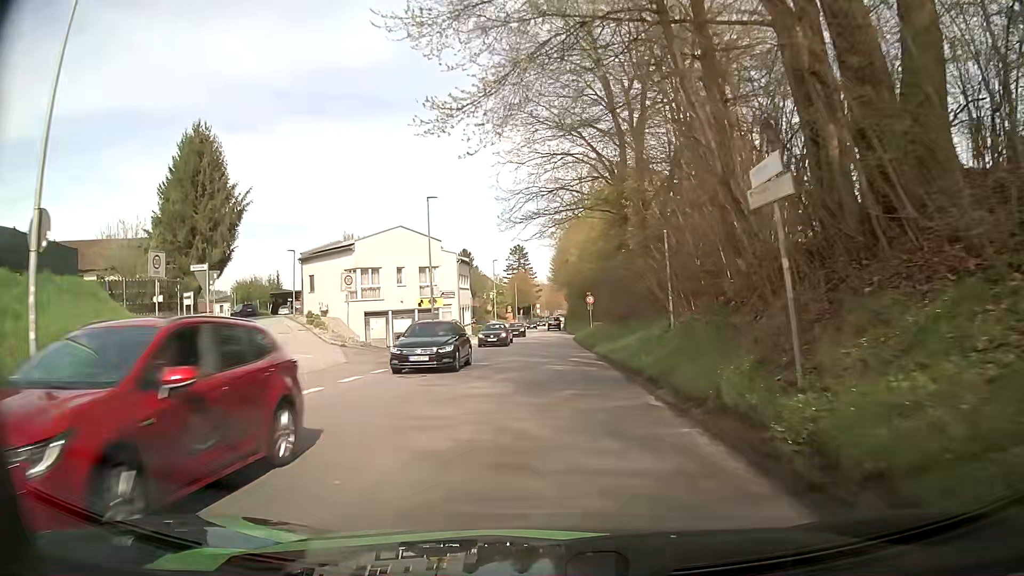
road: tertiary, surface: asphalt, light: Day
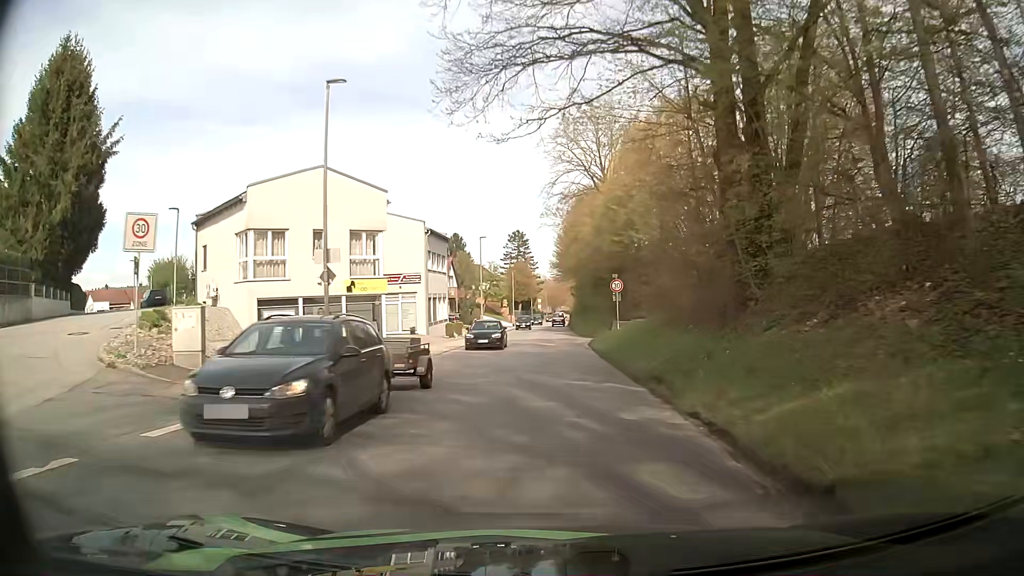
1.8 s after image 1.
(-0.3, +18.0) m; -1°
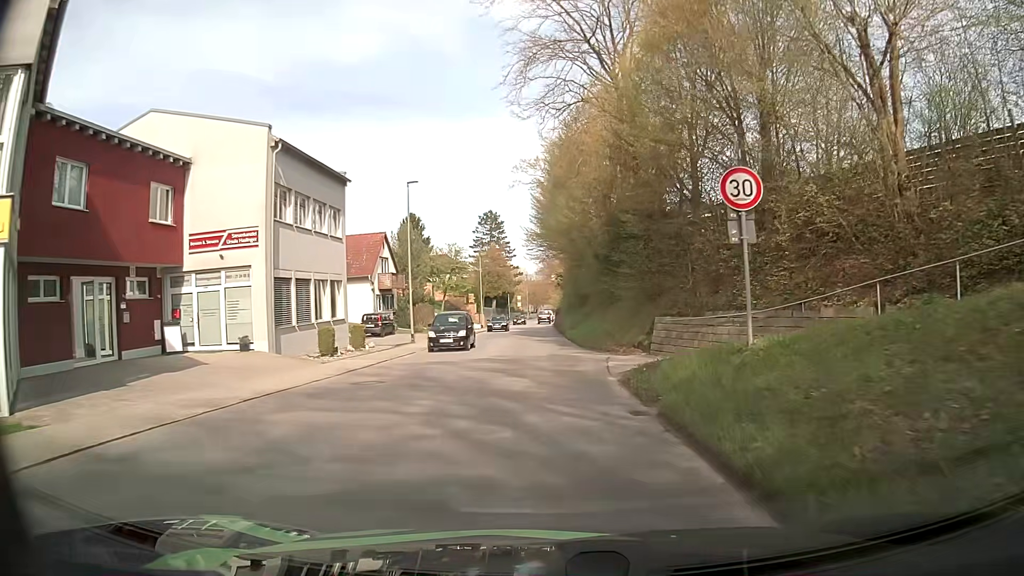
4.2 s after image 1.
(+0.5, +23.6) m; +2°
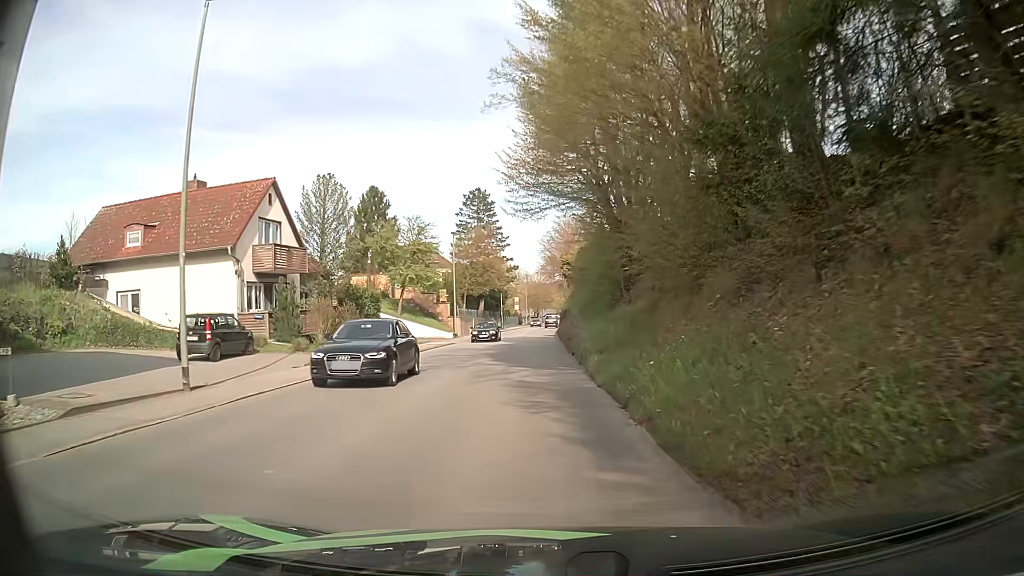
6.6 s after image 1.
(-0.1, +22.4) m; -1°
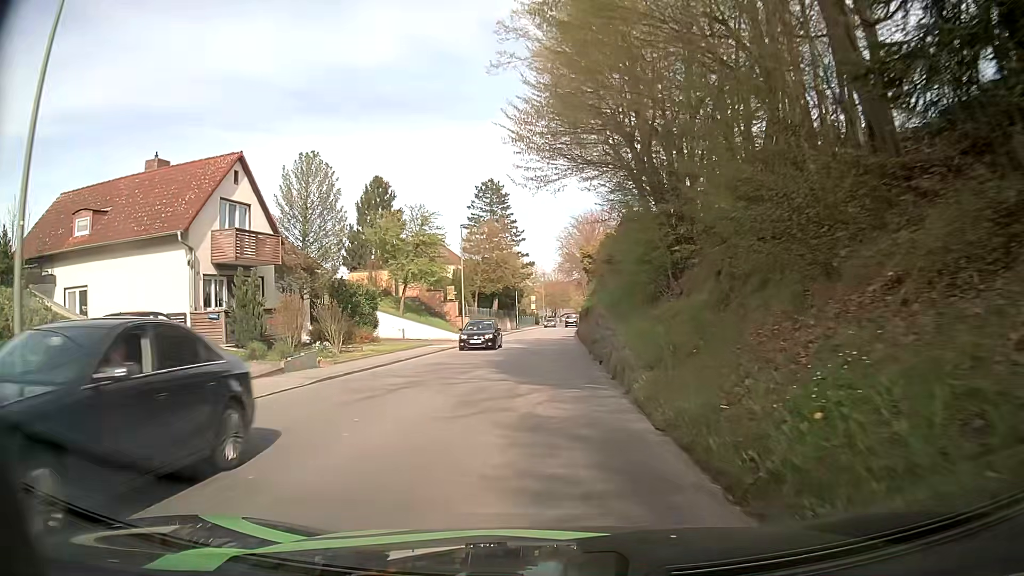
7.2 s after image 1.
(-0.1, +5.4) m; -1°
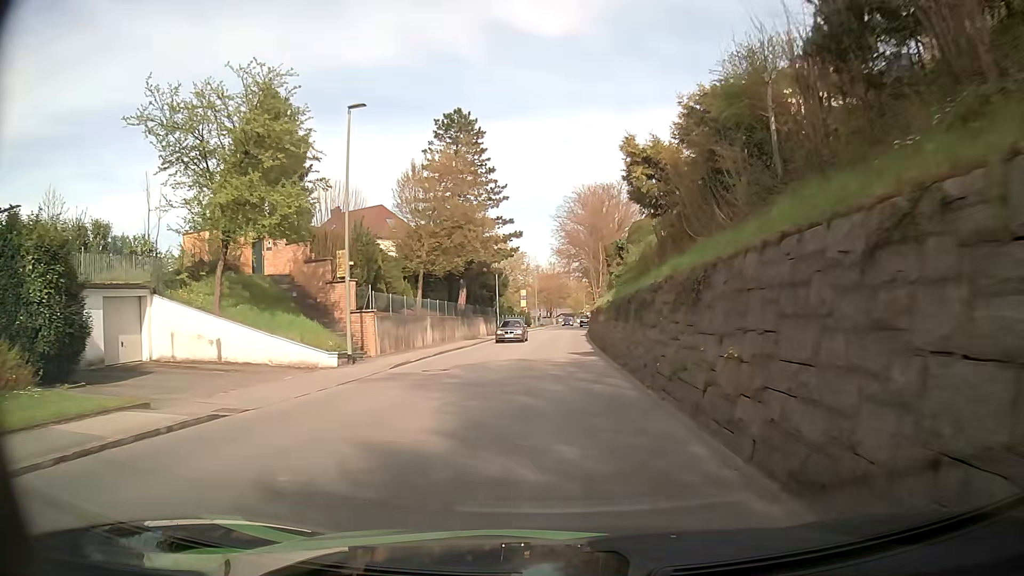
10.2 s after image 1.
(-0.2, +27.5) m; +1°
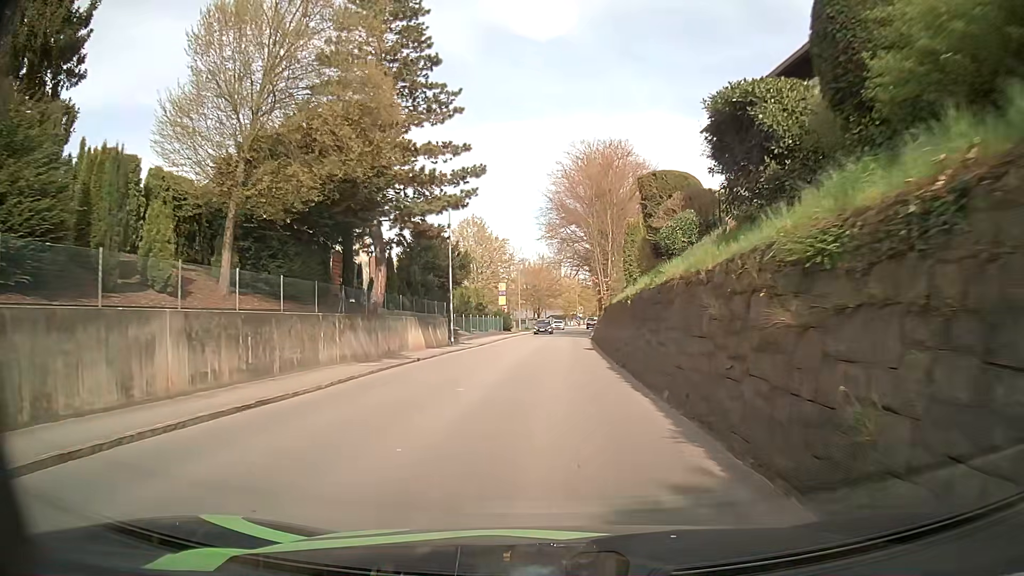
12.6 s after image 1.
(+0.1, +23.0) m; +1°
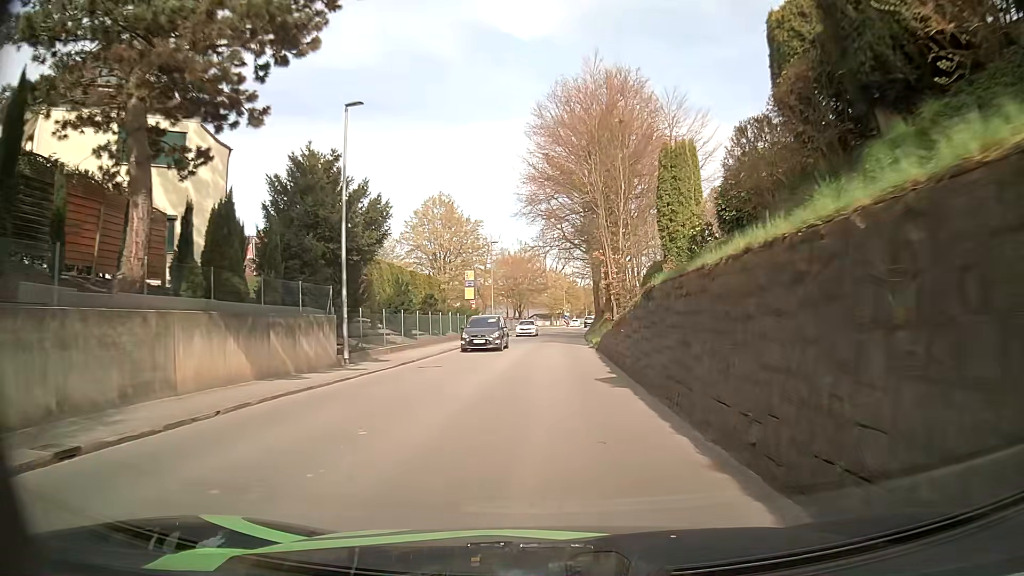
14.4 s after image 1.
(+0.1, +17.8) m; +1°
(0, +10) (0, +20) (0, +30) (0, +40) (+1, +50) (+1, +60) (+2, +70) (+3, +80) (+4, +90) (+5, +100) m
